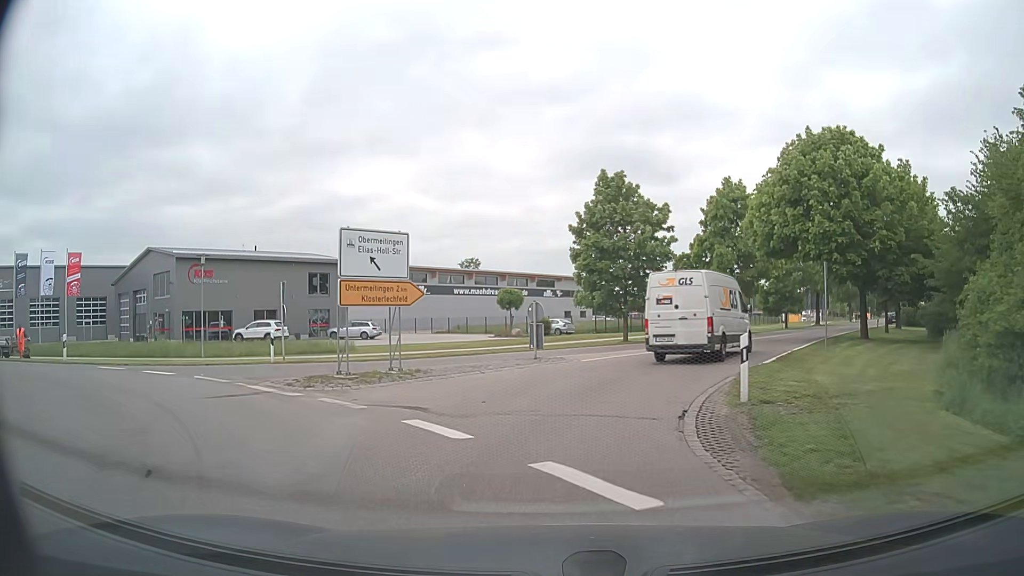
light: Day
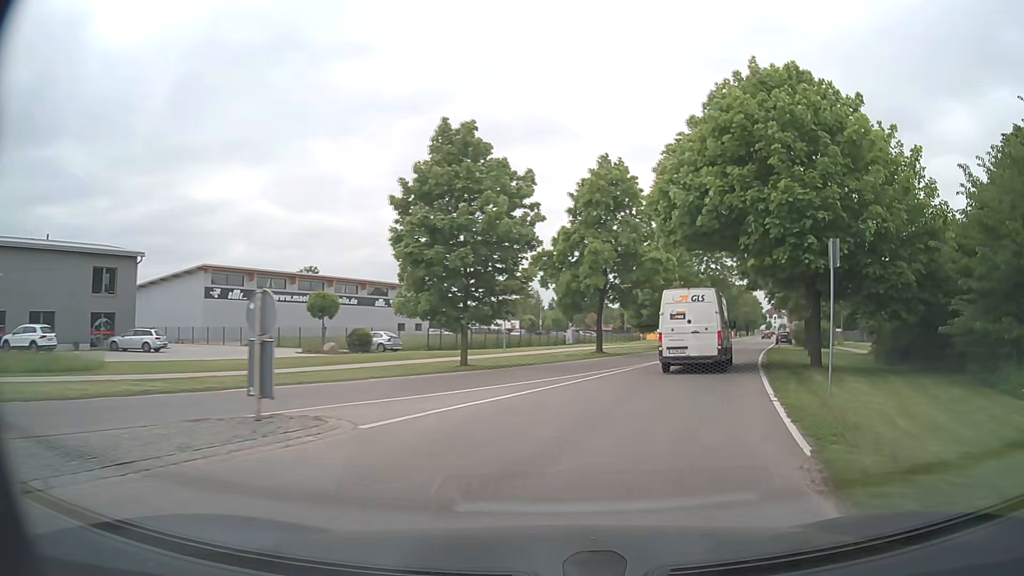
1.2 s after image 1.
(+1.0, +11.7) m; +13°
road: tertiary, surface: asphalt
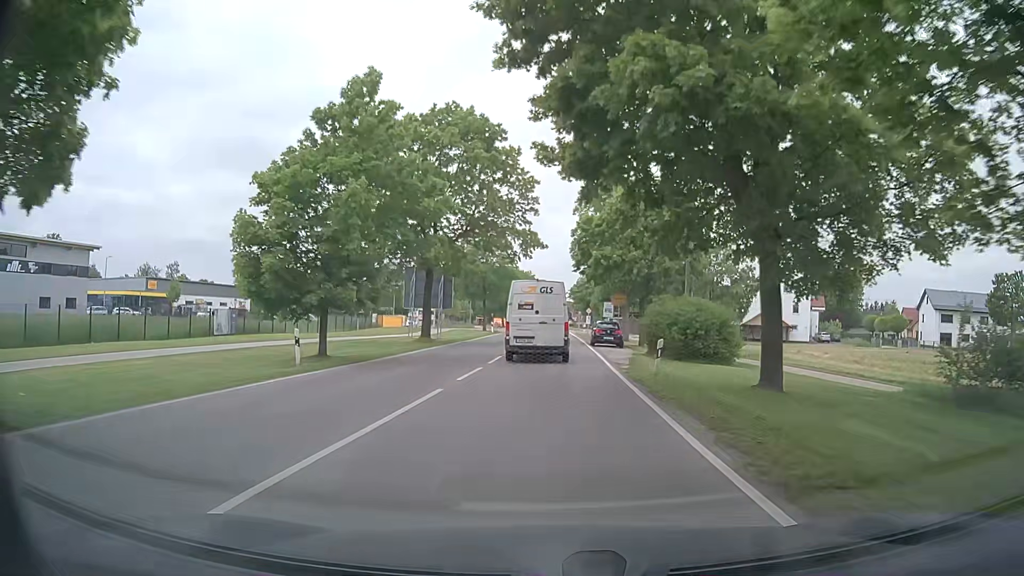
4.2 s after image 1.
(+9.1, +33.7) m; +21°
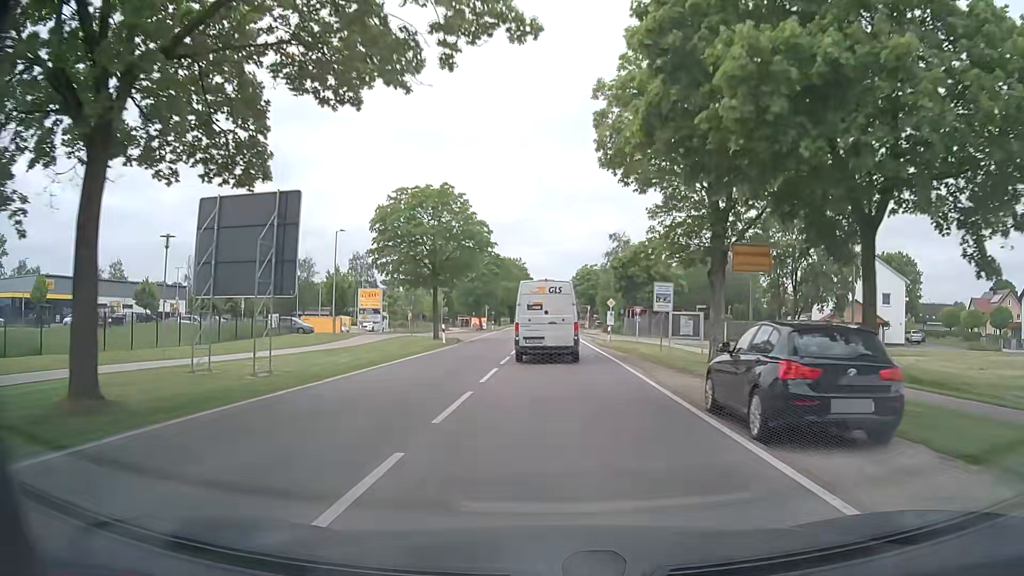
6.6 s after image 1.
(-0.3, +29.5) m; 0°
(0, +10) (0, +20) (0, +30) (0, +40) (0, +50) (0, +60) (0, +70) (0, +80) (0, +90) (0, +100) m
